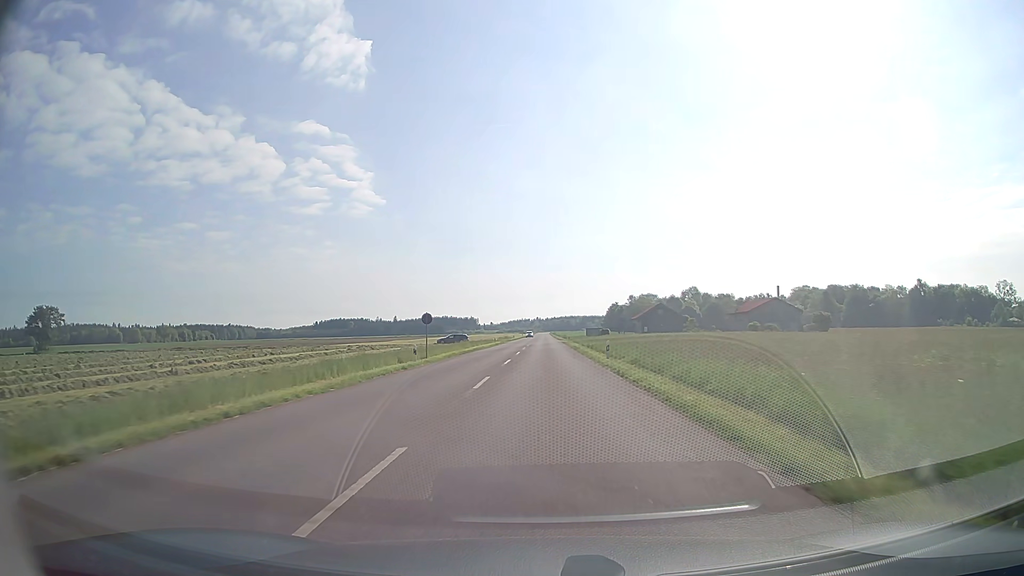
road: tertiary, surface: asphalt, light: Day
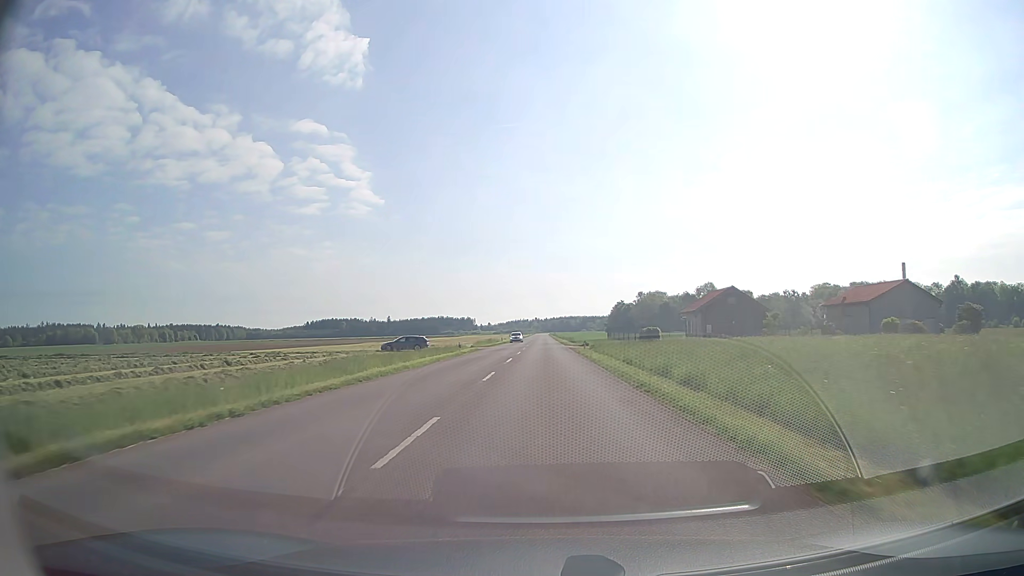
(0.0, +33.4) m; 0°
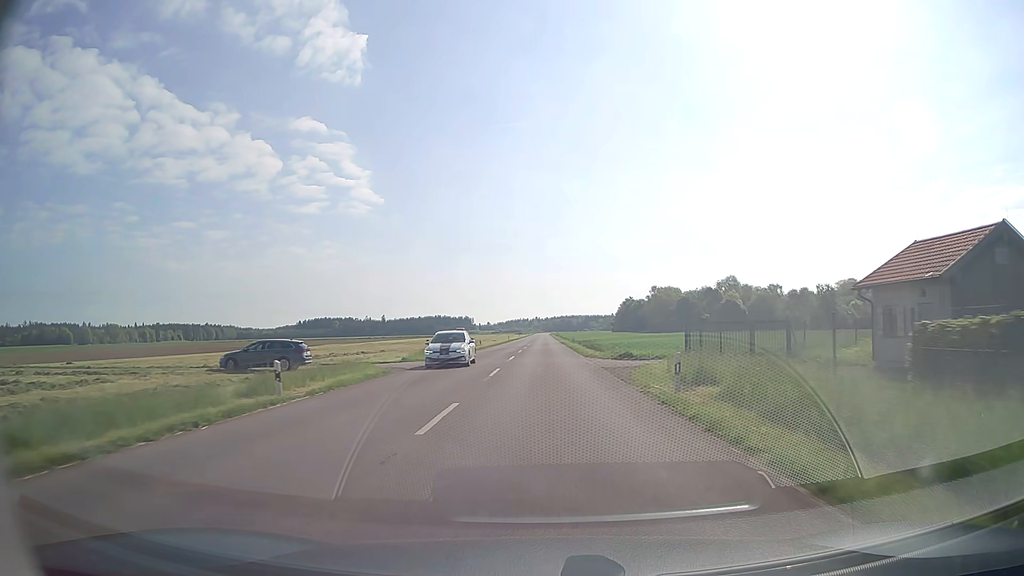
(0.0, +33.7) m; 0°
(0, +10) (0, +20) (0, +30) (0, +40) (0, +50) (0, +60) (0, +70) (0, +80) (0, +90) (0, +100) m
